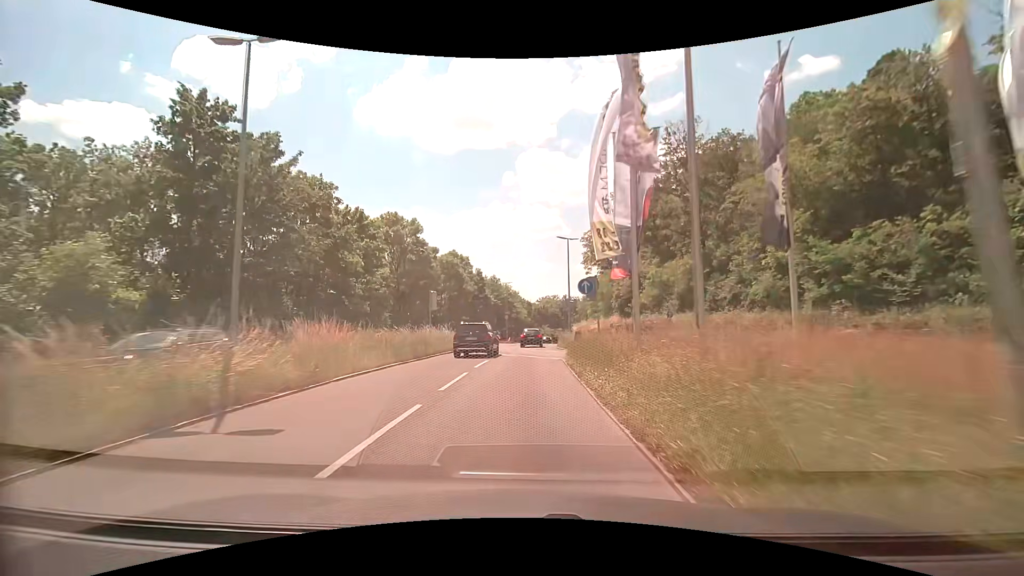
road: secondary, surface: asphalt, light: Day
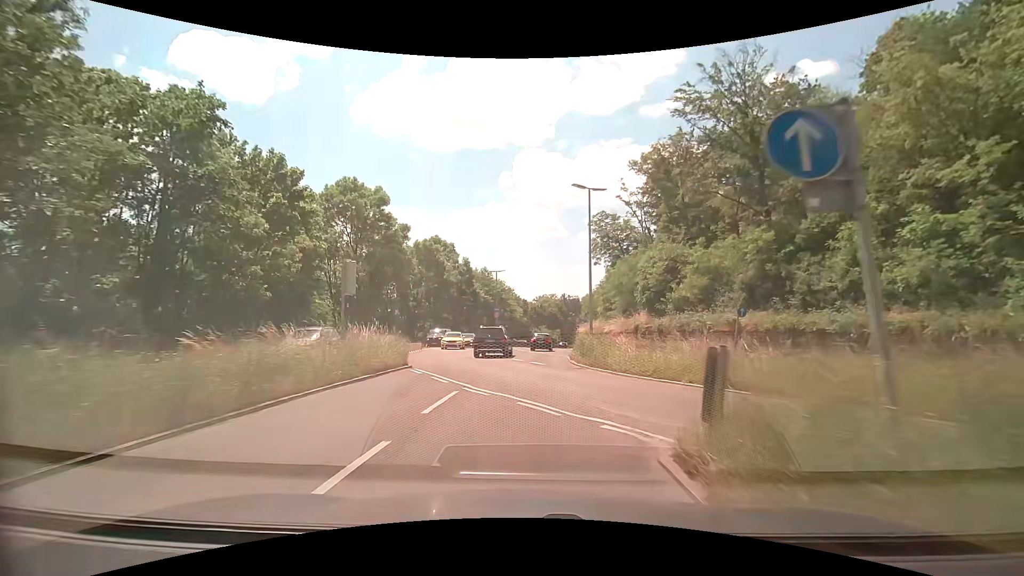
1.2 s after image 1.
(0.0, +14.5) m; 0°
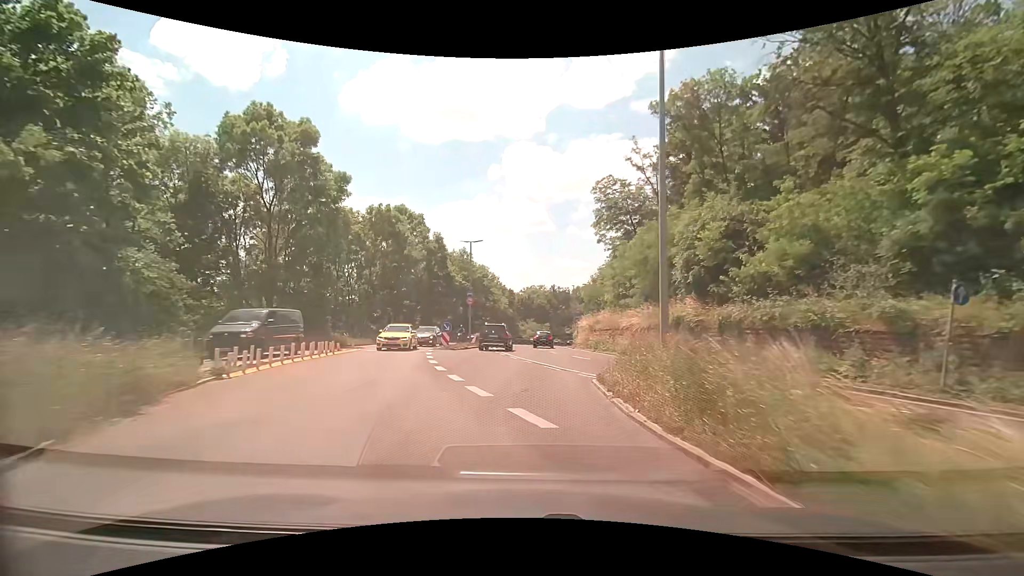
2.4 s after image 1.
(+0.2, +14.5) m; +2°
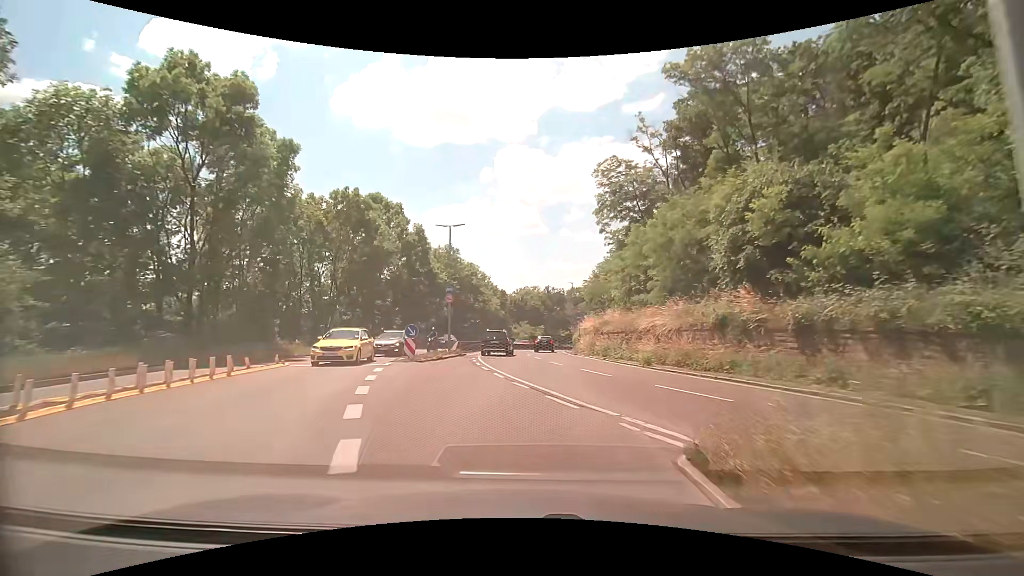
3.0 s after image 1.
(+0.1, +7.3) m; +1°
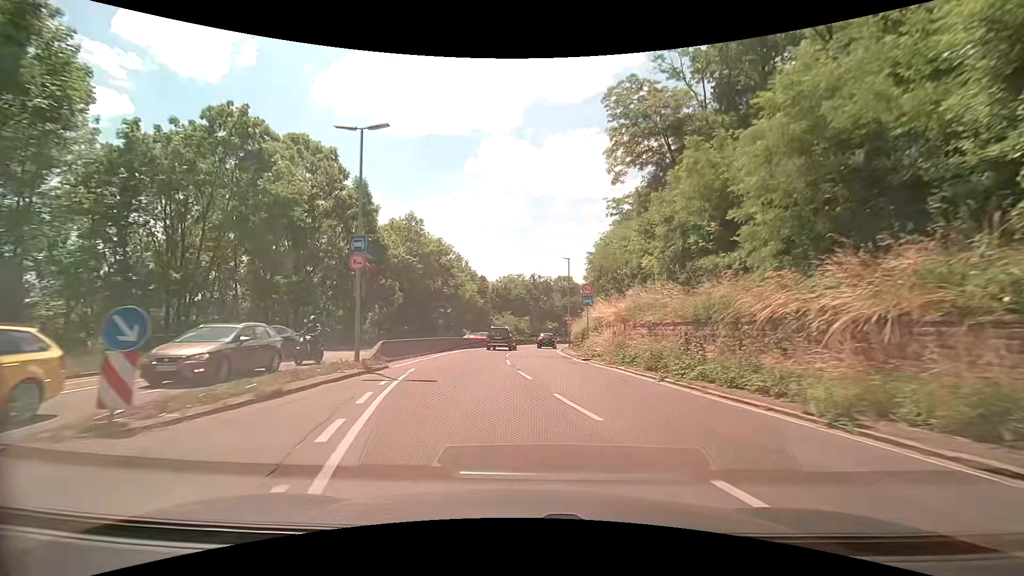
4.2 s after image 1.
(+0.2, +14.8) m; +2°
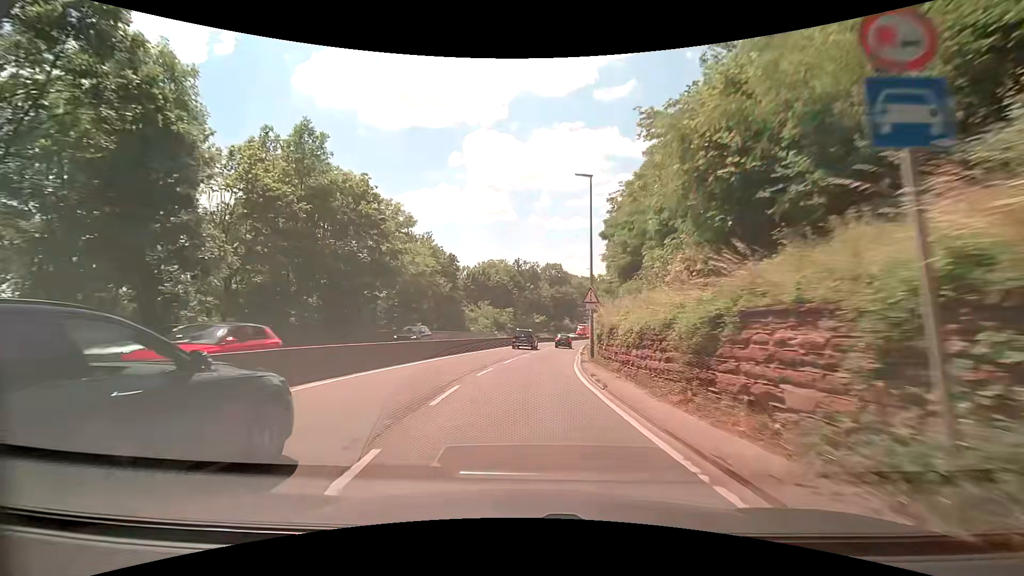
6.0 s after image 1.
(+0.2, +23.6) m; +2°
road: trunk
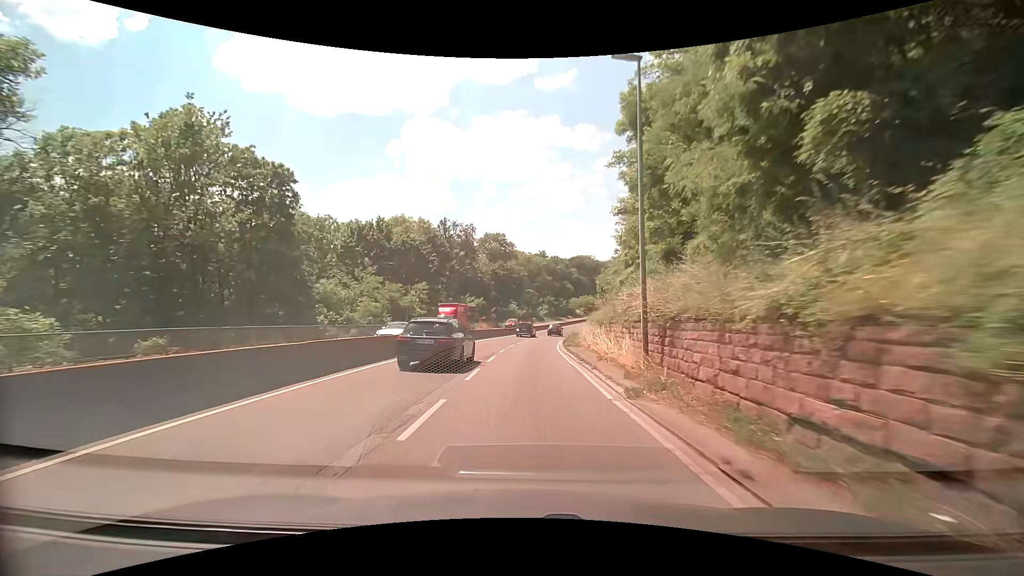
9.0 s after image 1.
(+2.1, +39.3) m; +6°
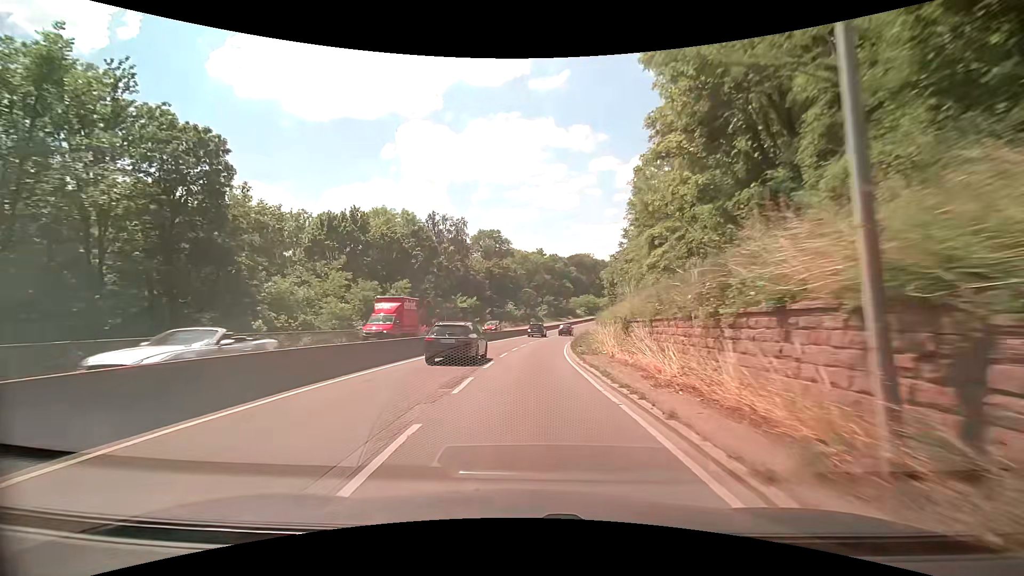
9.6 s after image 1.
(0.0, +8.2) m; 0°
(0, +10) (0, +20) (0, +30) (+1, +40) (+2, +50) (+4, +60) (+5, +70) (+7, +79) (+9, +89) (+12, +99) m
